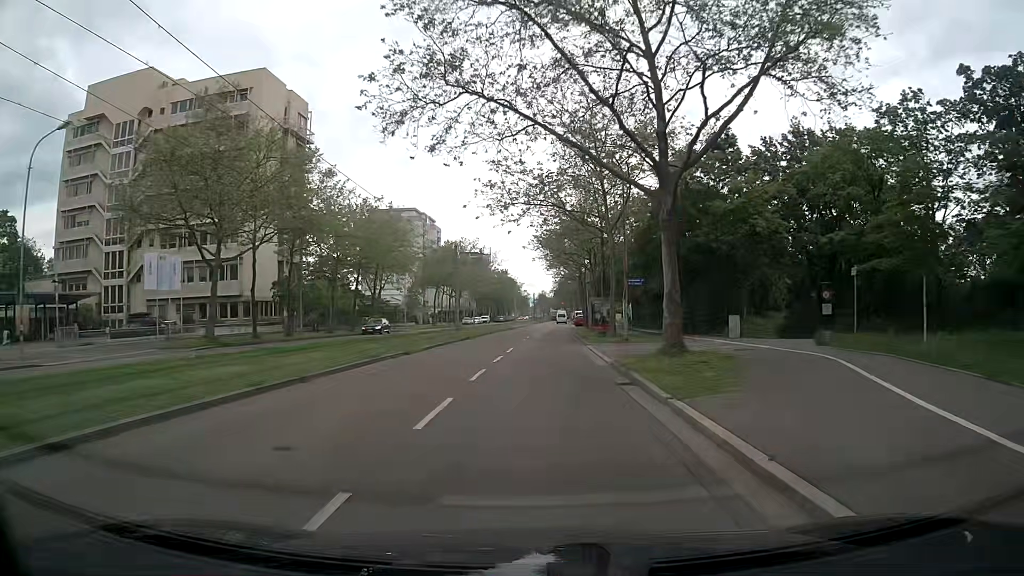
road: tertiary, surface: asphalt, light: Day
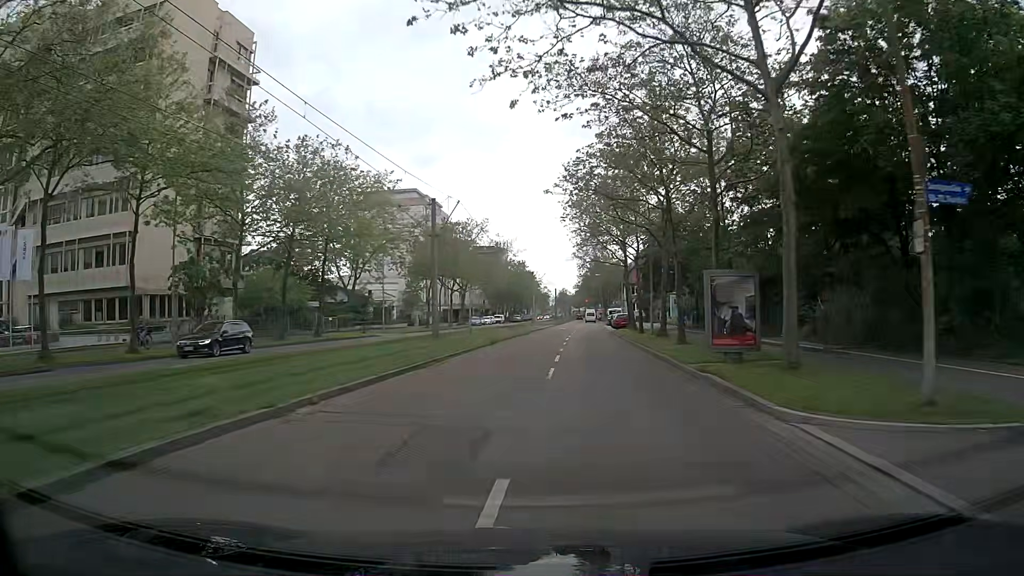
(-0.4, +23.3) m; -1°
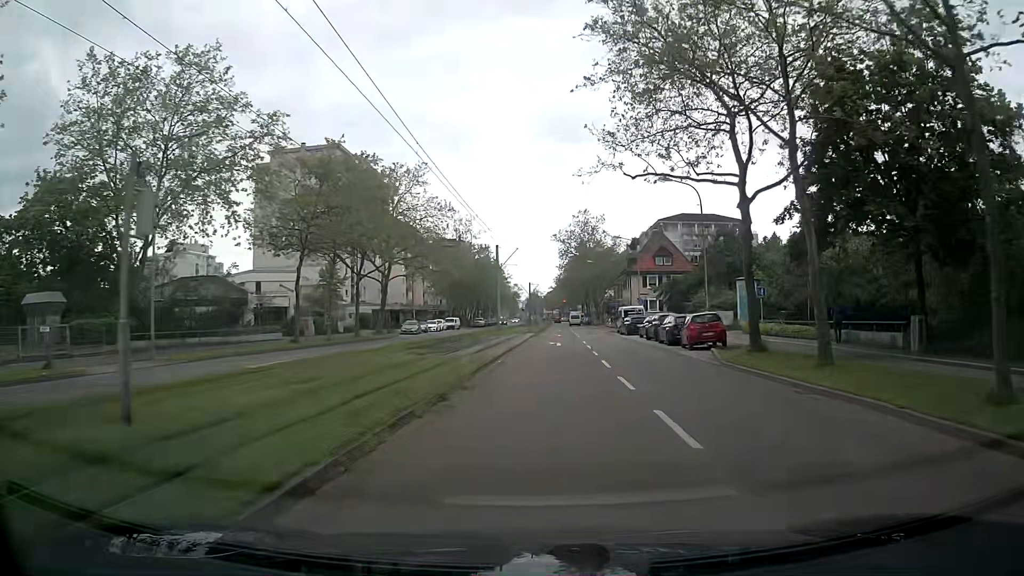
(0.0, +37.7) m; +2°
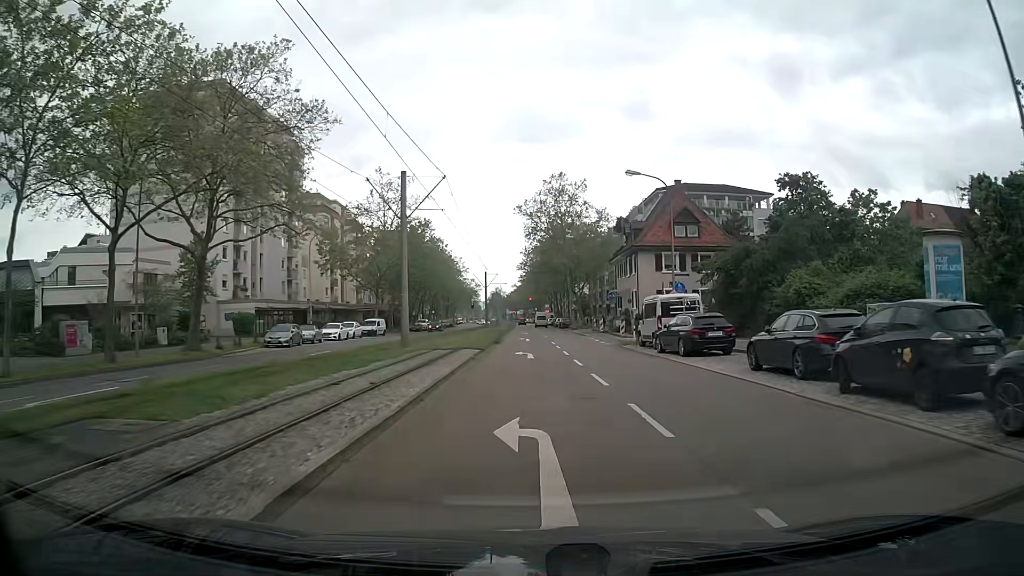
(+0.7, +29.3) m; +3°
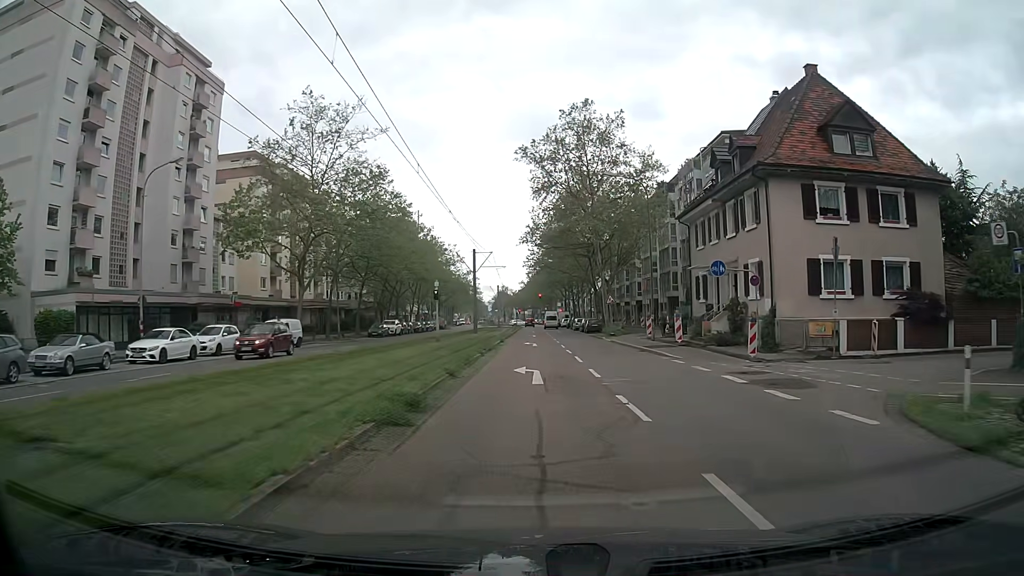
(-0.4, +28.7) m; -2°
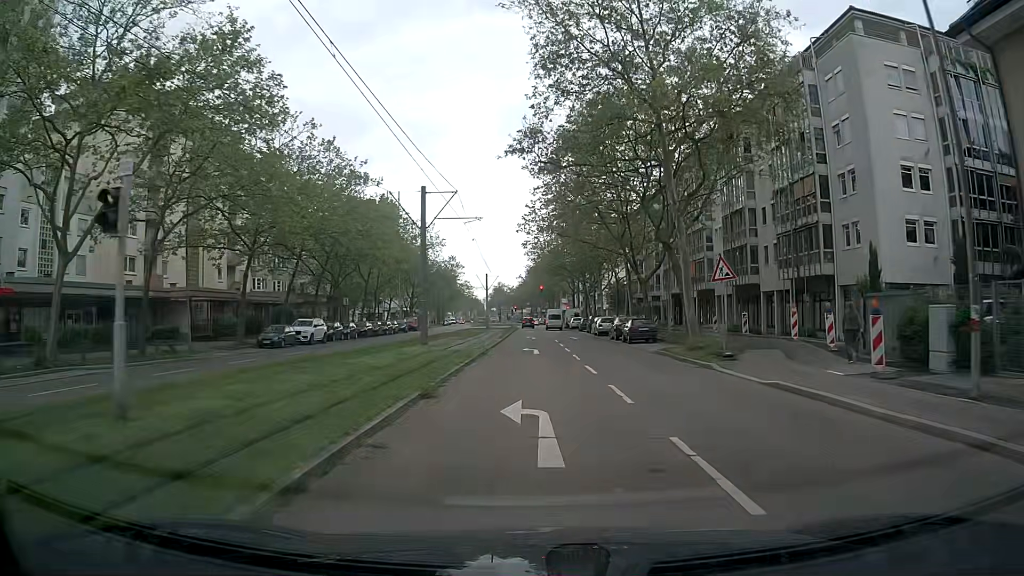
(+0.1, +28.0) m; +1°
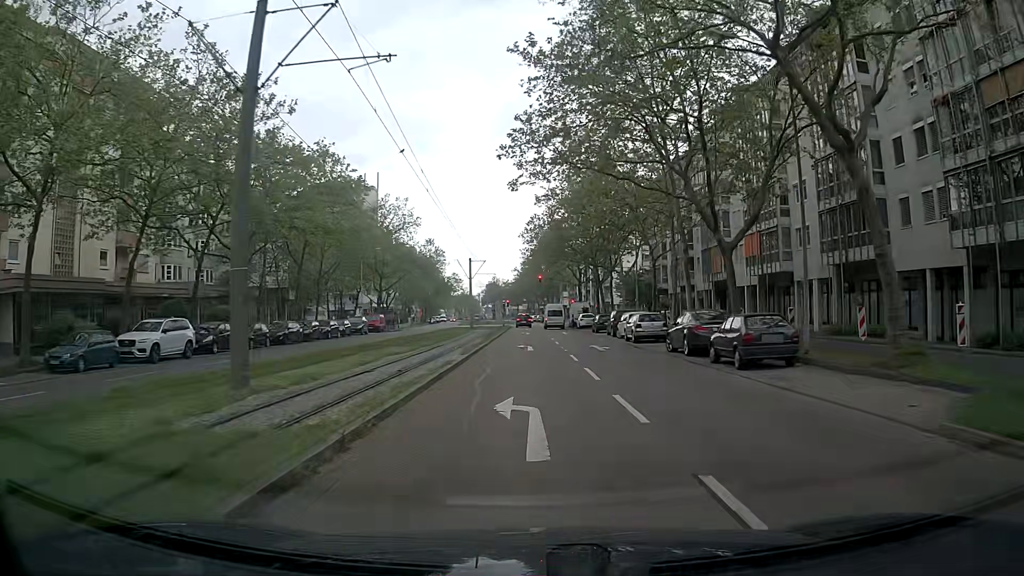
(0.0, +19.8) m; 0°
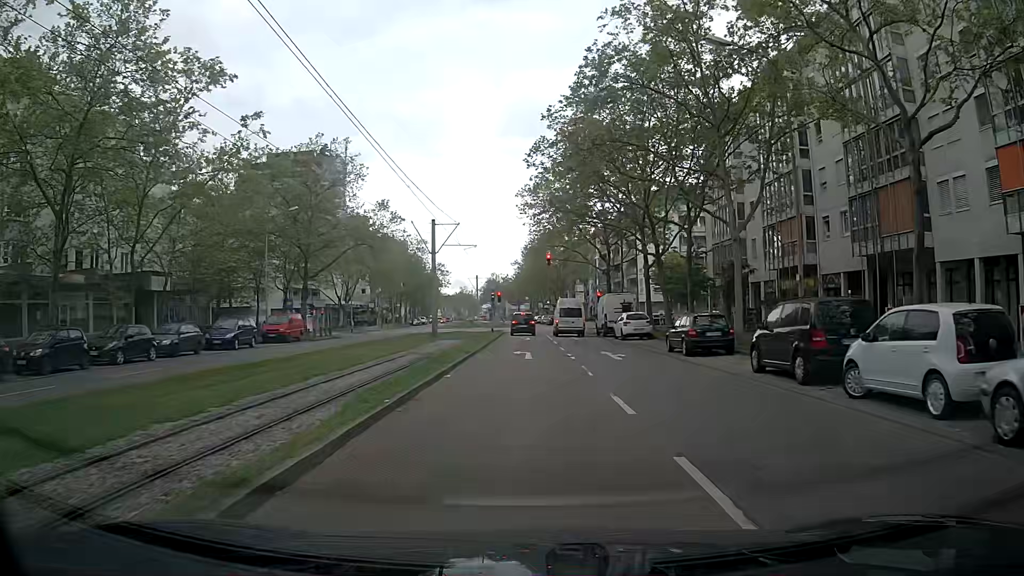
(0.0, +28.6) m; -1°
